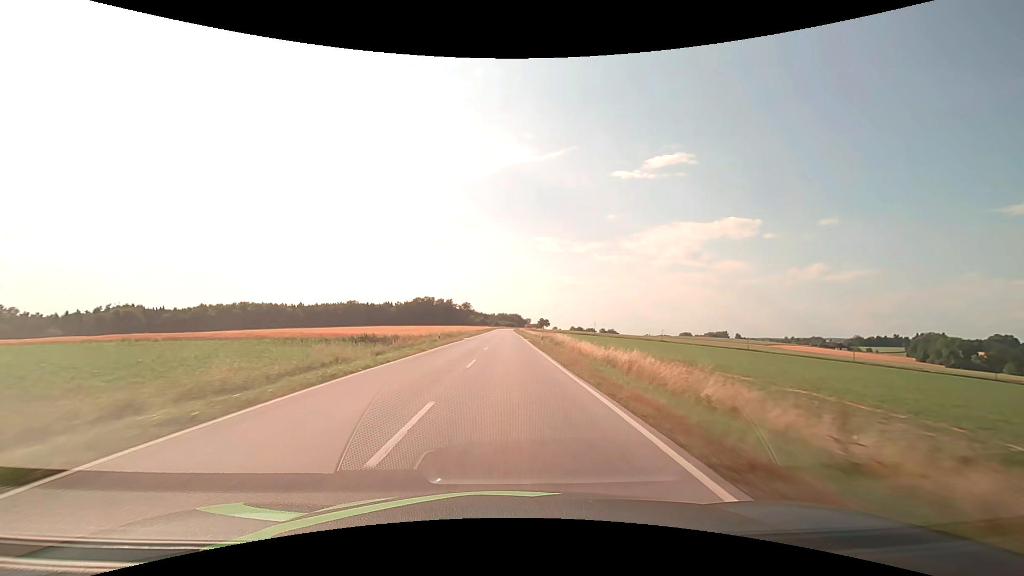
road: secondary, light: Day
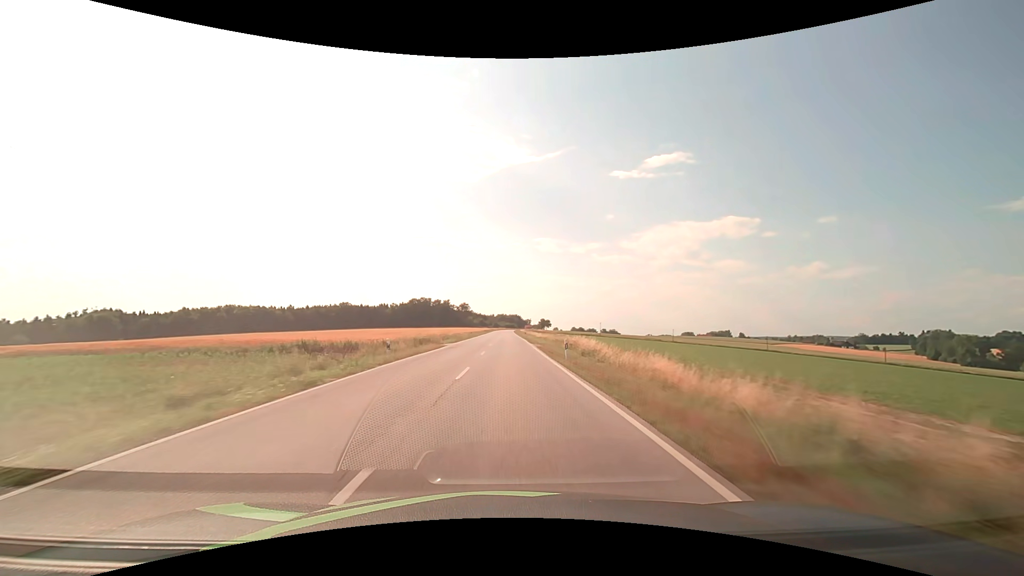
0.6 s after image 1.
(0.0, +15.9) m; 0°
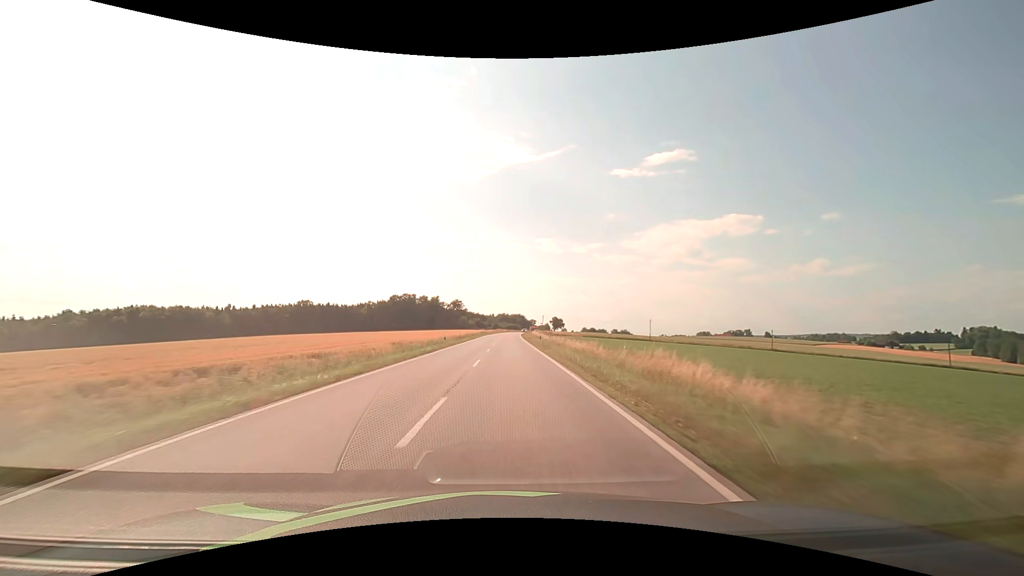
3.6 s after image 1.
(-0.2, +79.1) m; 0°
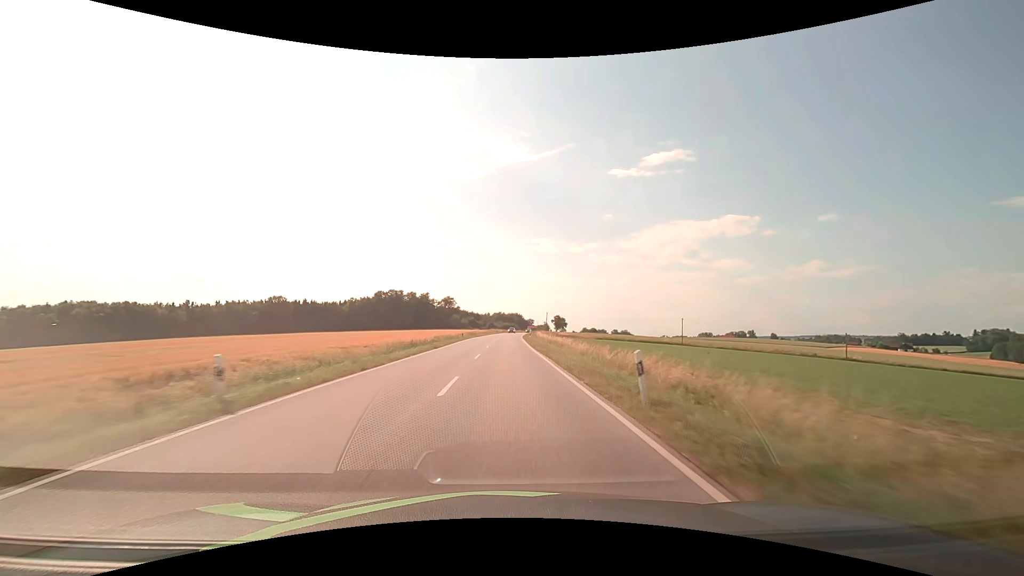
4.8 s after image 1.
(+0.1, +31.6) m; 0°
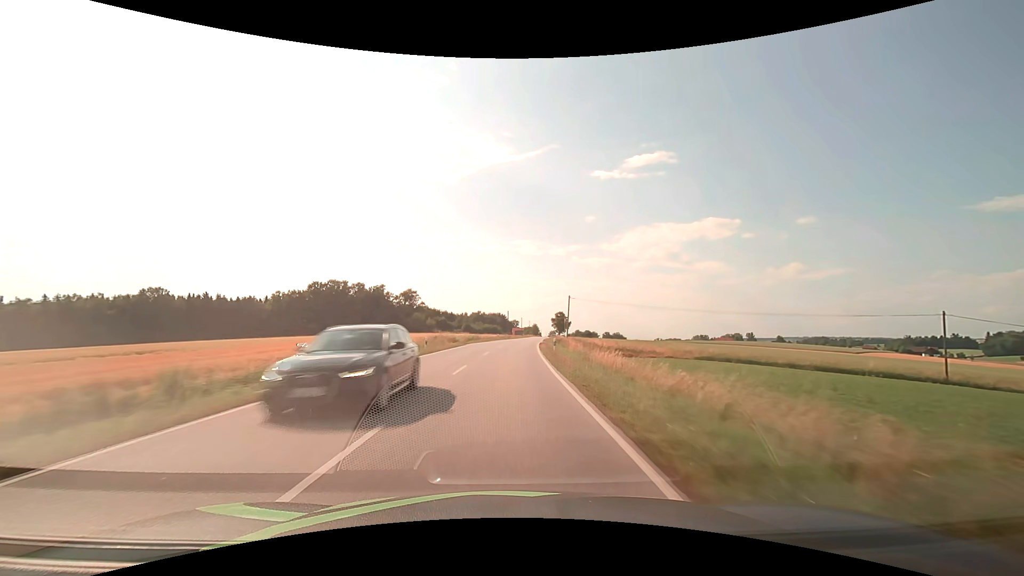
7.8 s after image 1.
(+0.7, +78.9) m; +2°
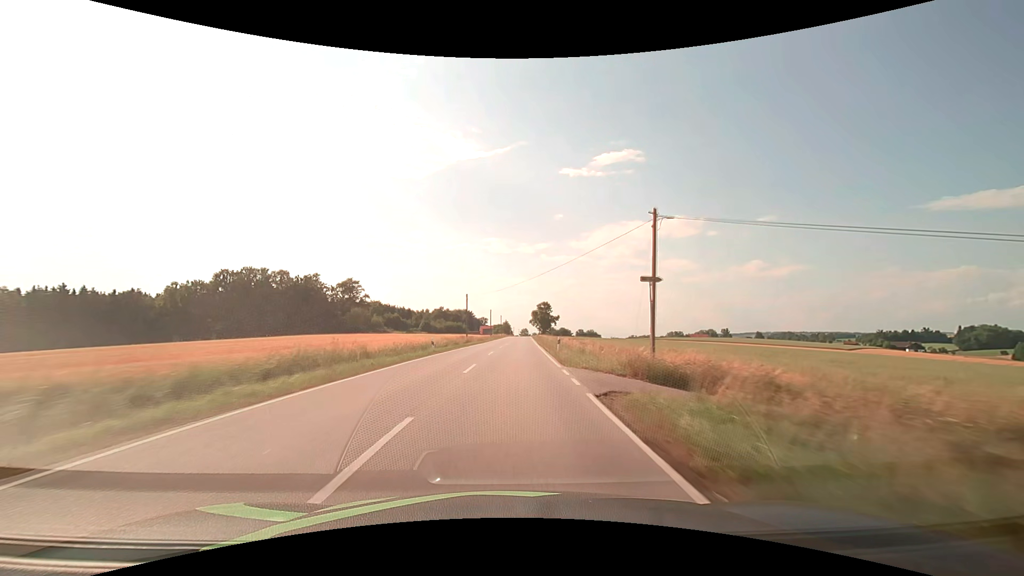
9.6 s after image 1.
(+1.4, +47.4) m; +4°
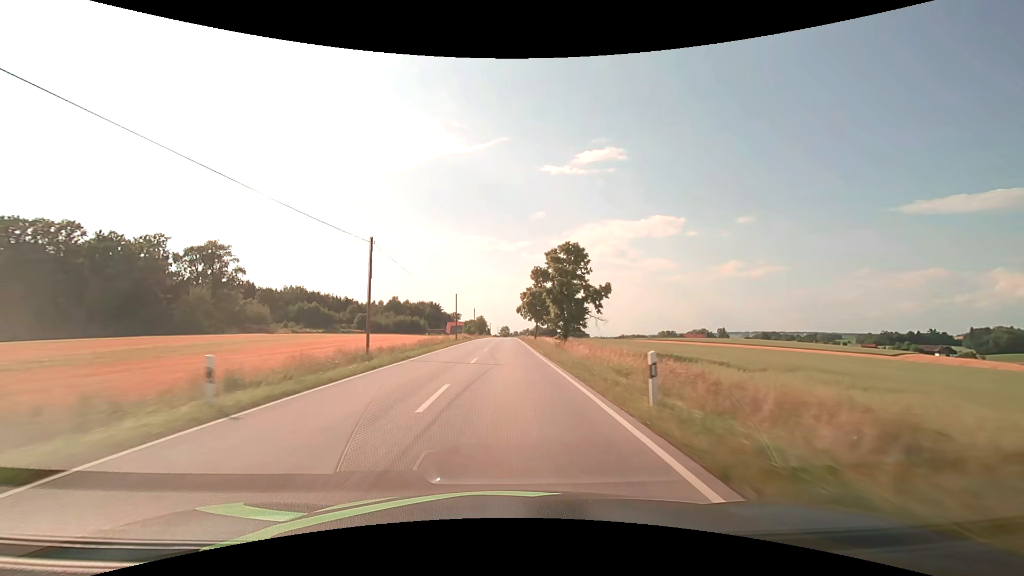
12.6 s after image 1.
(+2.6, +79.2) m; +3°
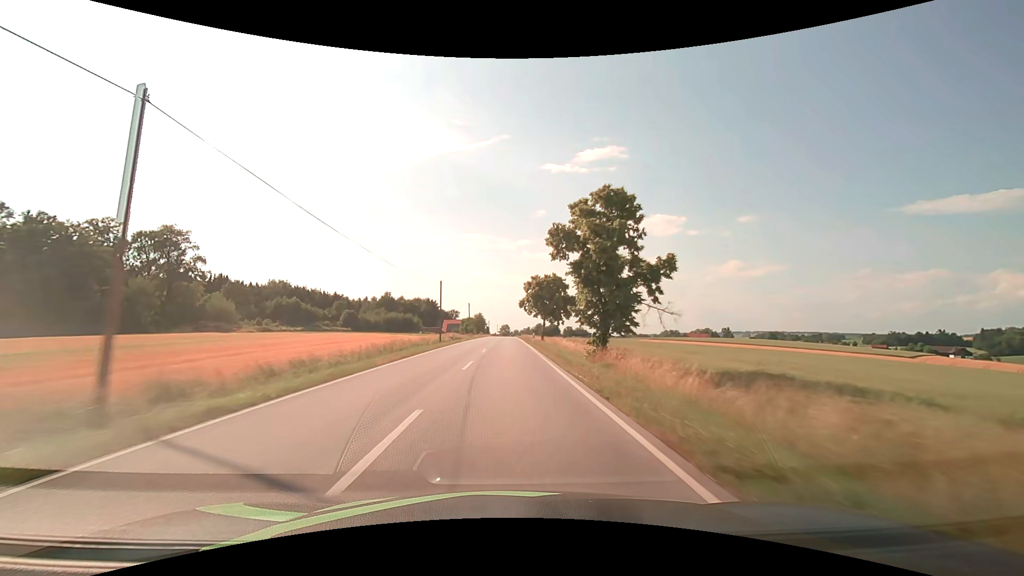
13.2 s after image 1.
(0.0, +15.9) m; 0°
(0, +10) (0, +20) (0, +30) (0, +40) (0, +50) (0, +60) (0, +70) (0, +80) (0, +90) (0, +100) m
